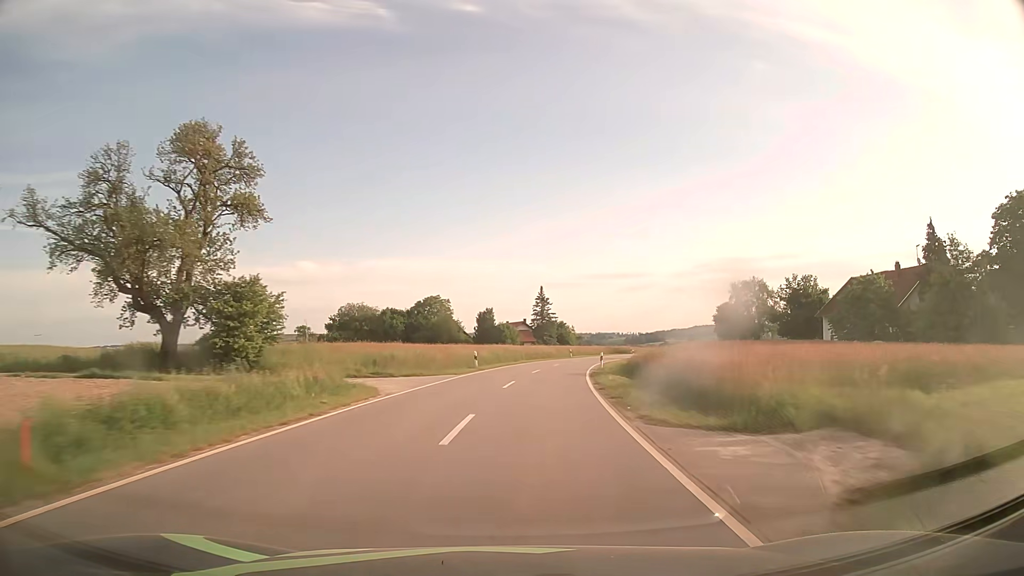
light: Day
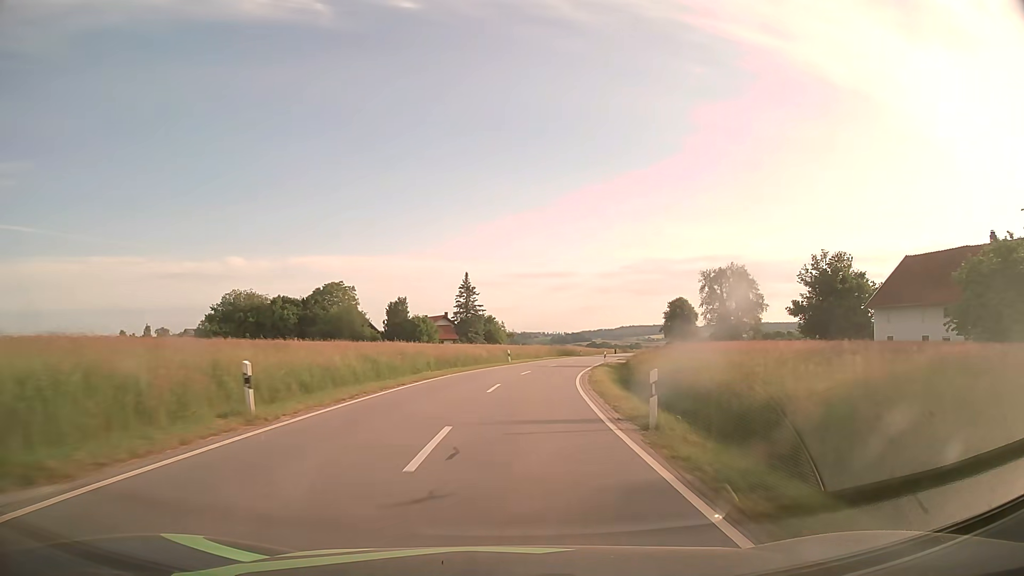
(+1.5, +26.3) m; +6°
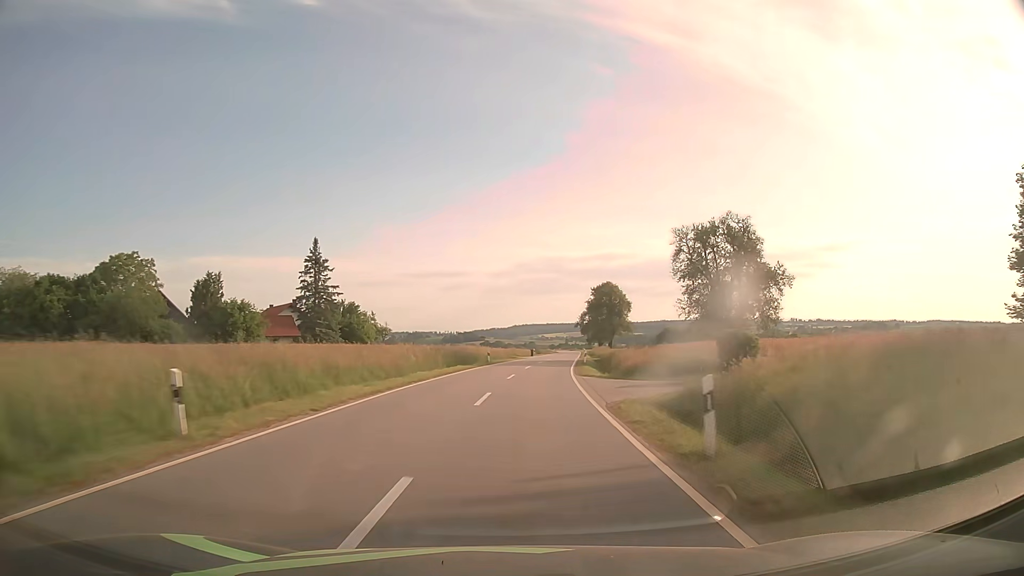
(+3.3, +40.7) m; +9°
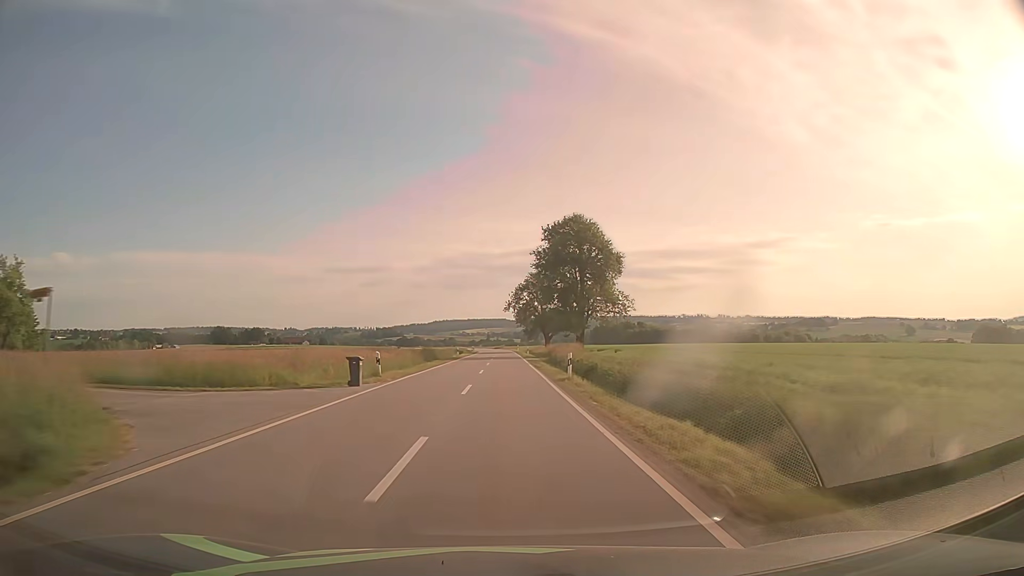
(+6.0, +70.0) m; +7°
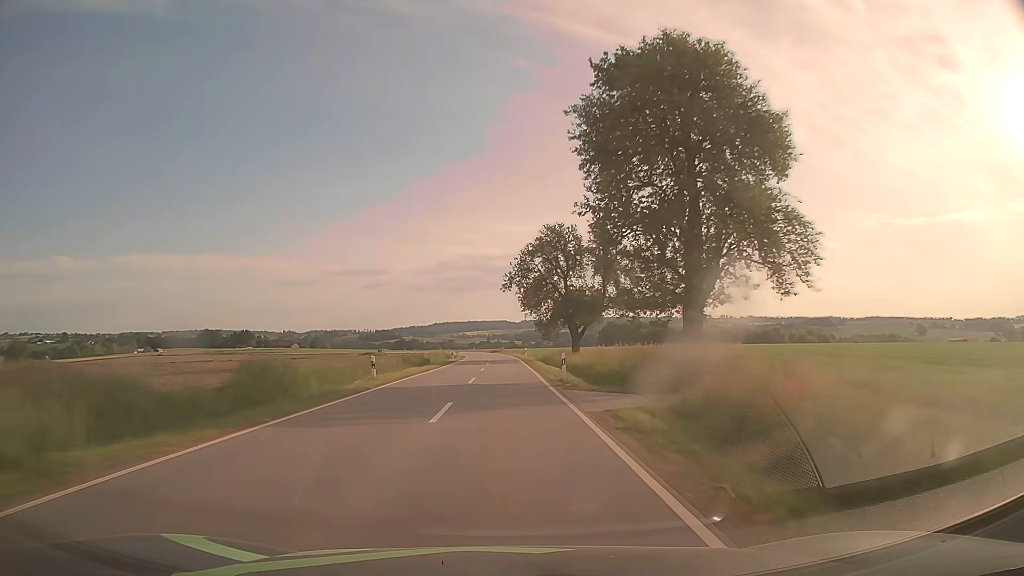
(+0.2, +43.1) m; 0°
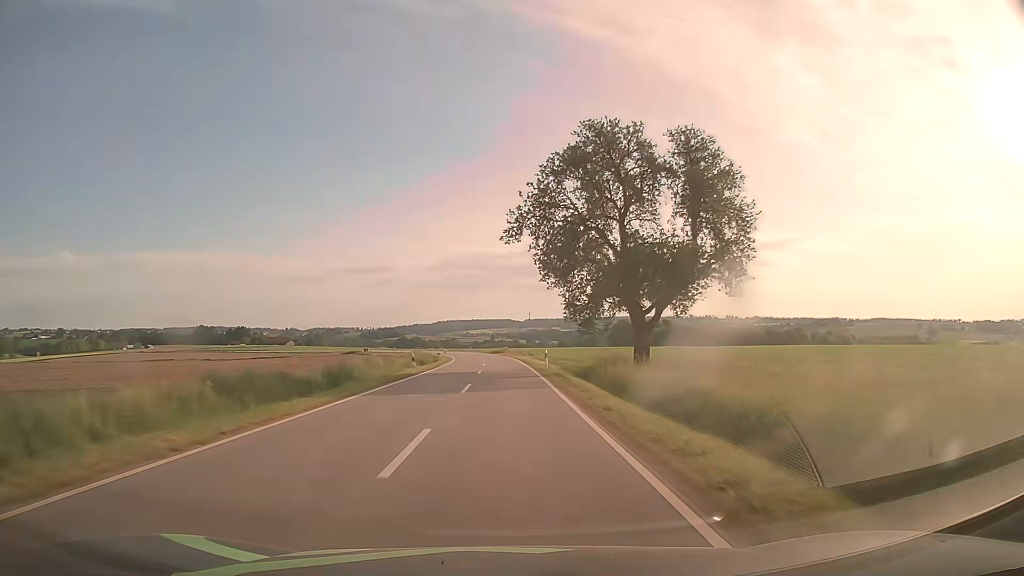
(-0.1, +29.3) m; 0°
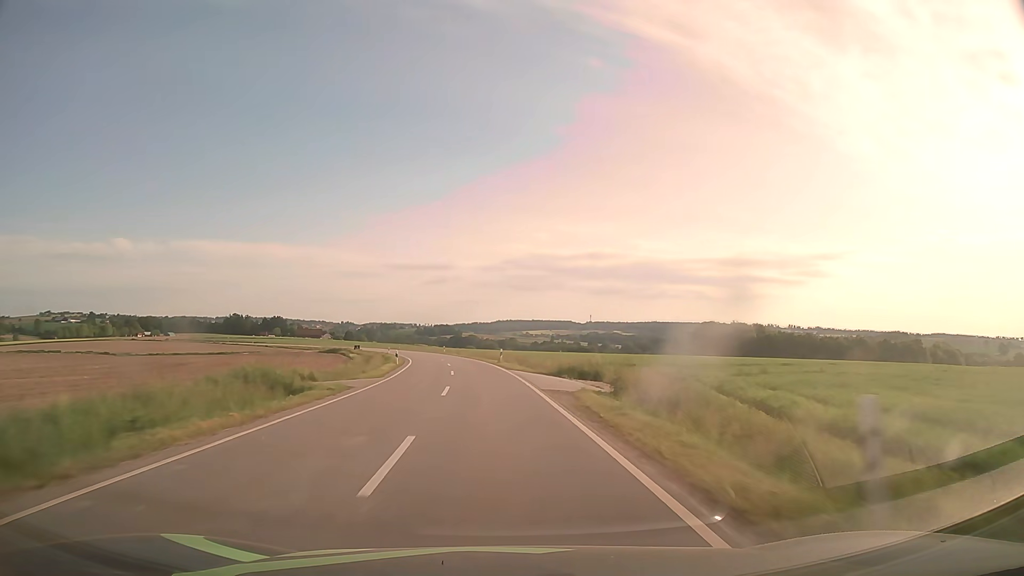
(-2.2, +74.0) m; -5°
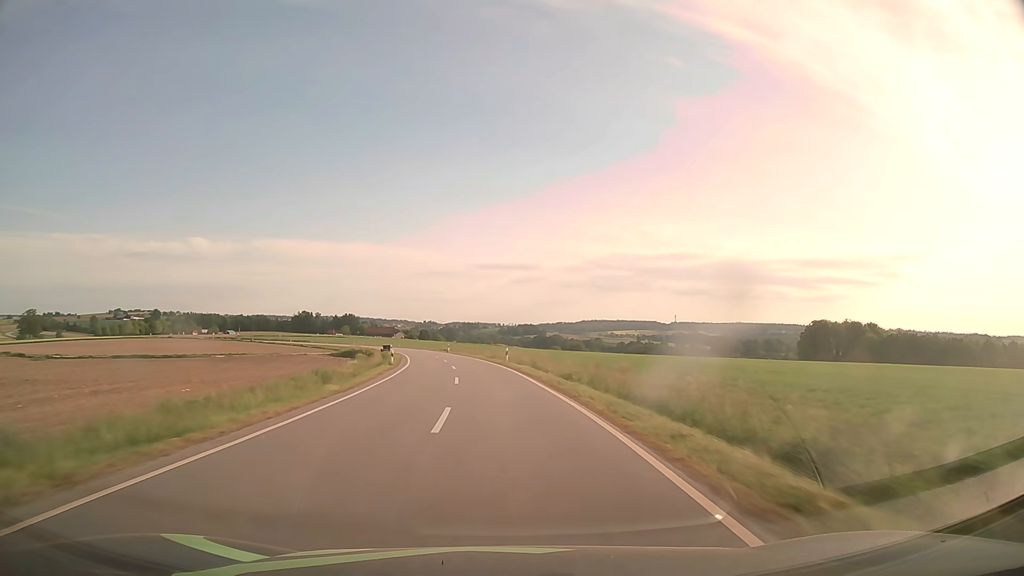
(-2.7, +44.6) m; -7°
(0, +10) (-1, +20) (-1, +30) (-2, +40) (-3, +50) (-5, +60) (-7, +70) (-9, +79) (-11, +89) (-14, +99) m
